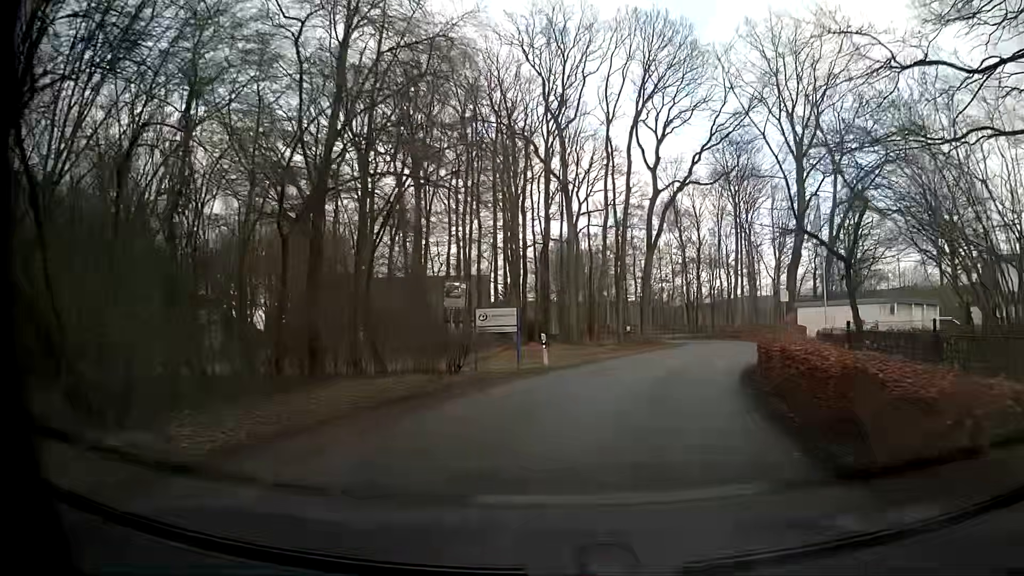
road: unclassified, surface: asphalt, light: Day
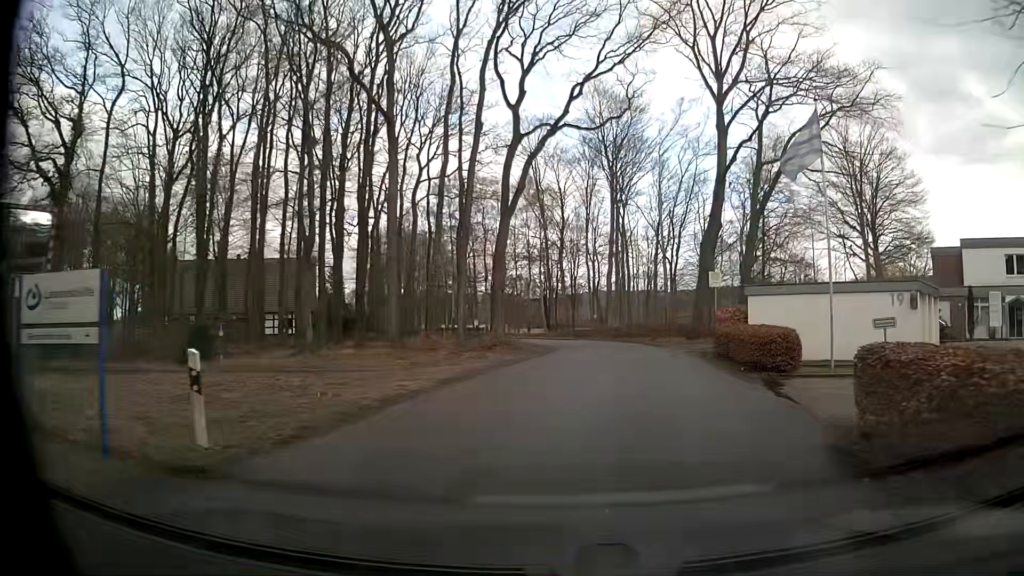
(+1.4, +14.7) m; +11°
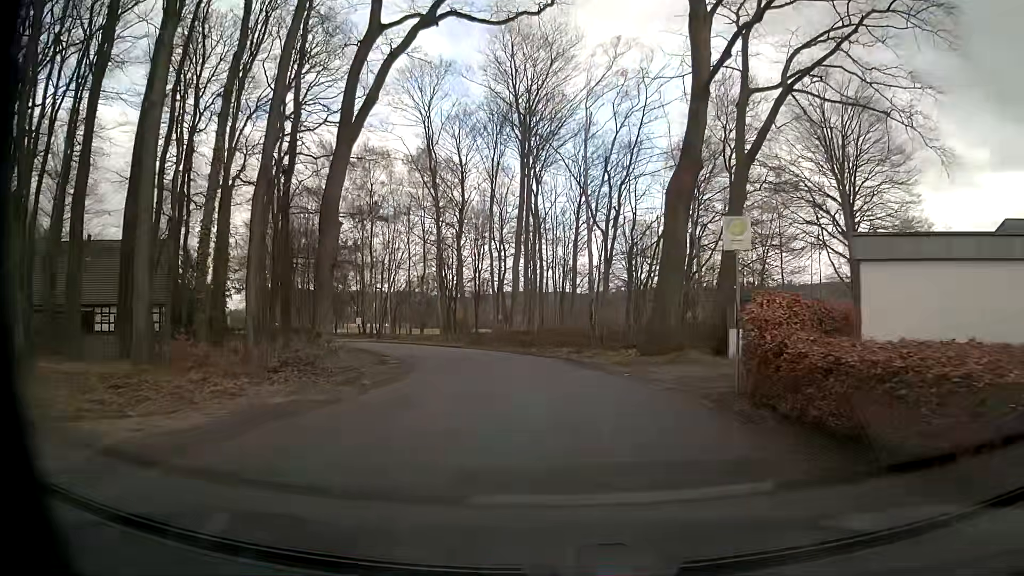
(+1.6, +14.7) m; +9°
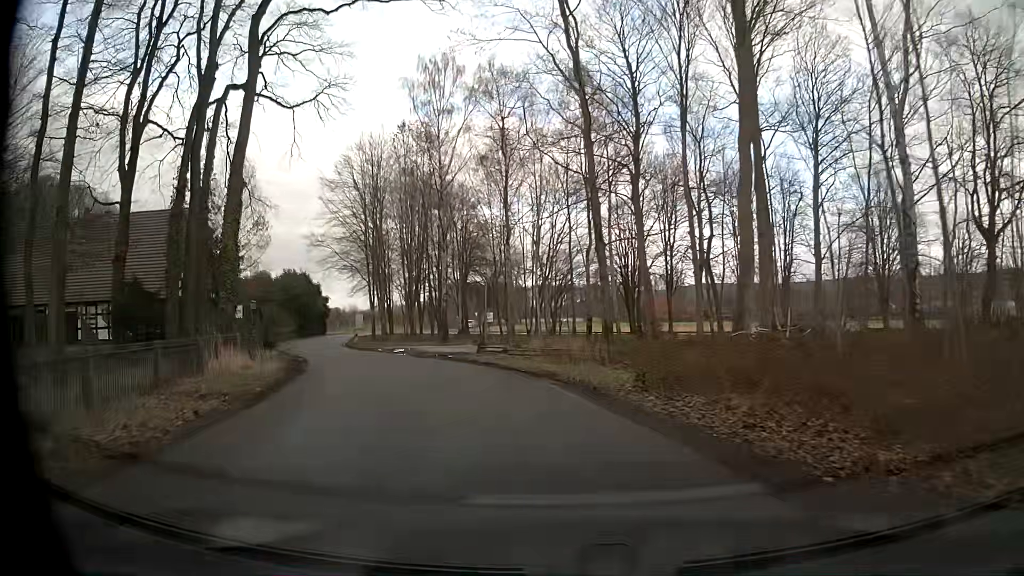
(-2.1, +25.1) m; -16°
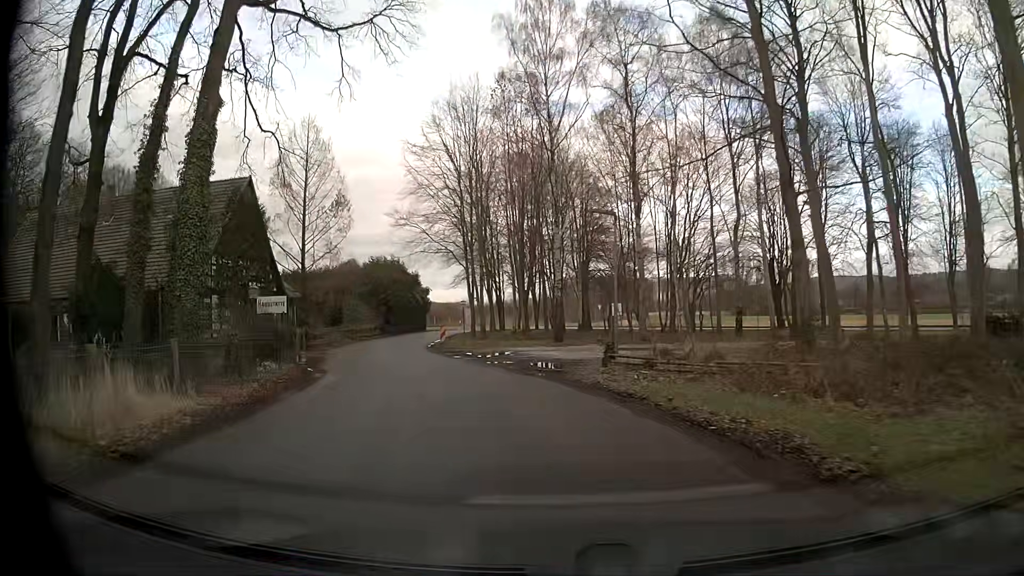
(-0.8, +10.3) m; -11°
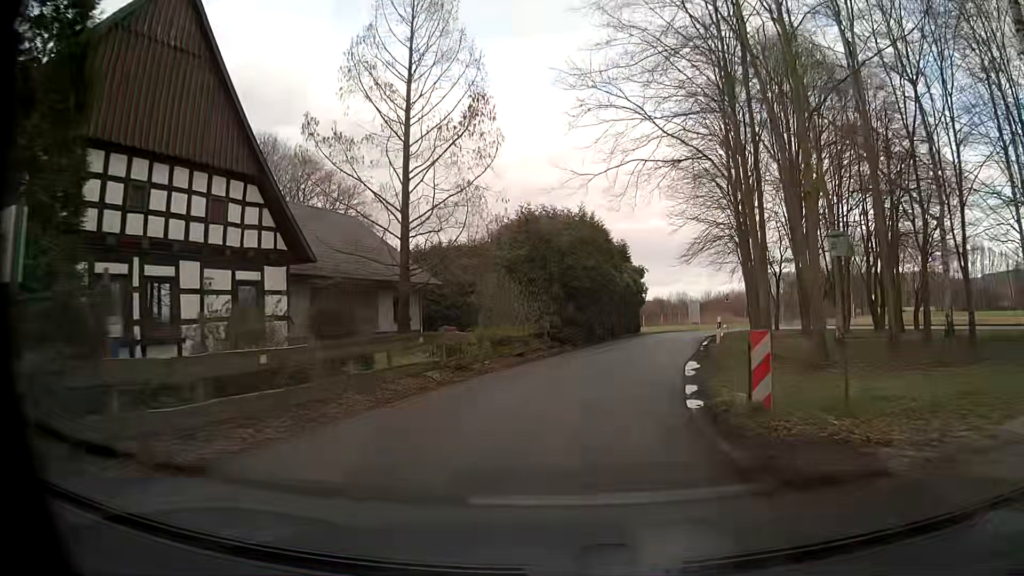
(-5.0, +26.2) m; -16°
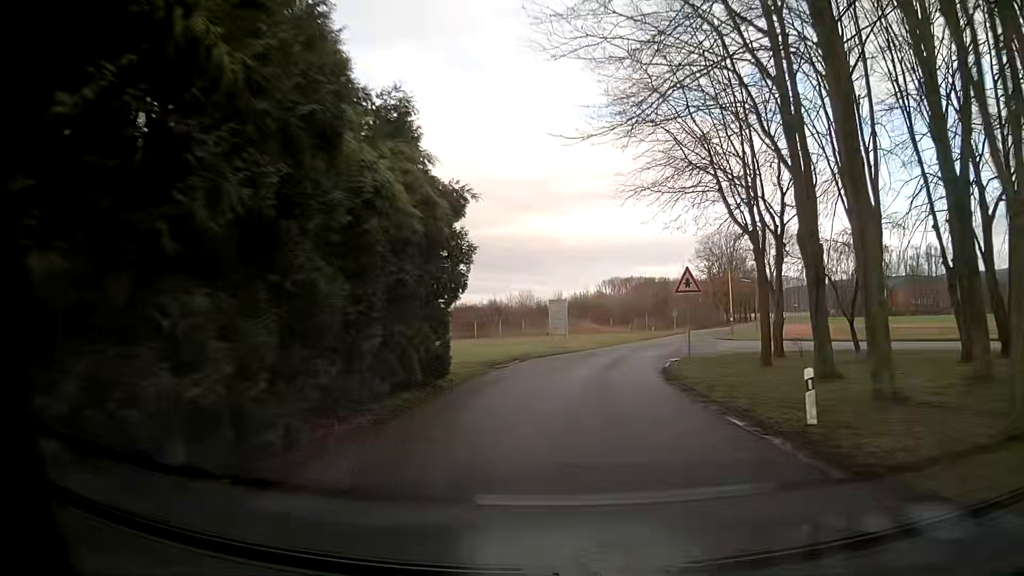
(+3.6, +31.1) m; +14°
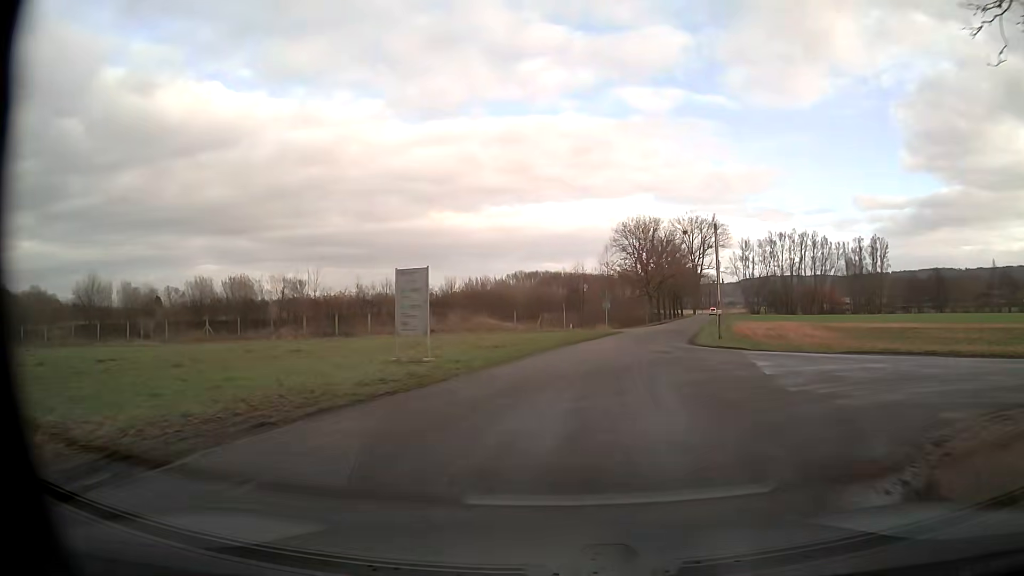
(+1.4, +22.0) m; +8°
(0, +10) (+1, +20) (+3, +30) (+5, +39) (+8, +49) (+10, +59) (+13, +69) (+15, +78) (+18, +88) (+20, +98) m
